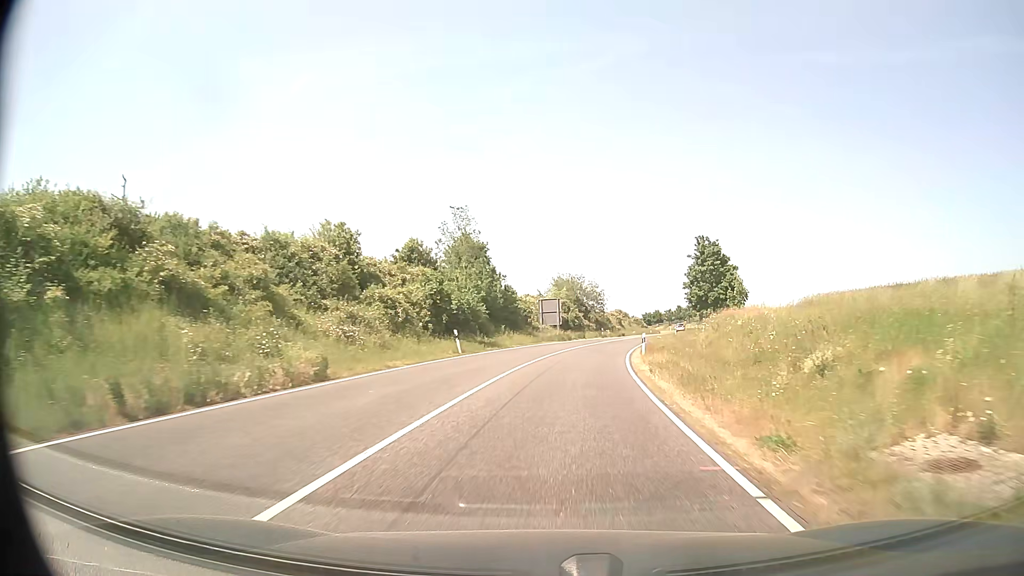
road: secondary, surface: asphalt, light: Day
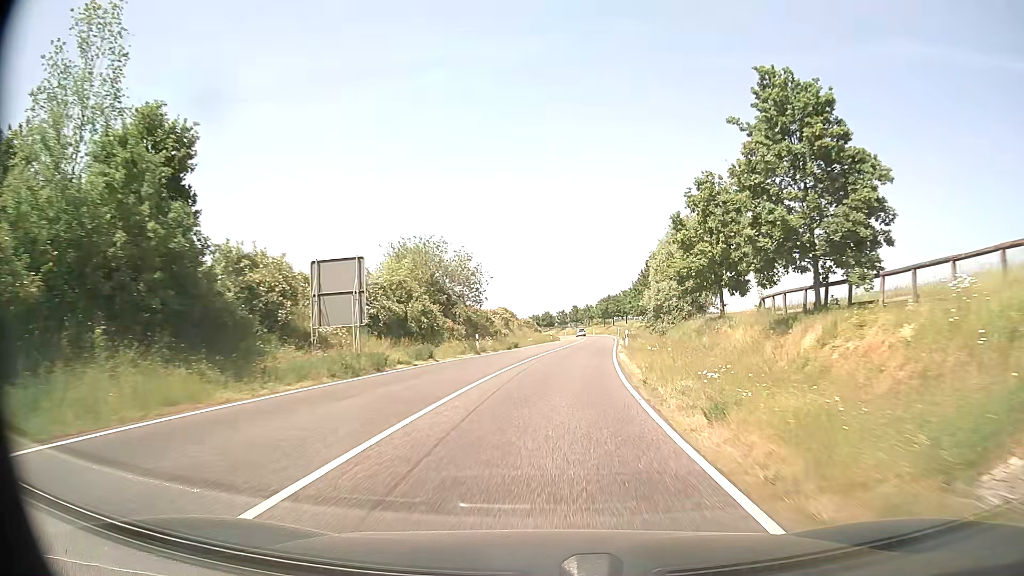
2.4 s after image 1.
(+3.7, +41.1) m; +10°
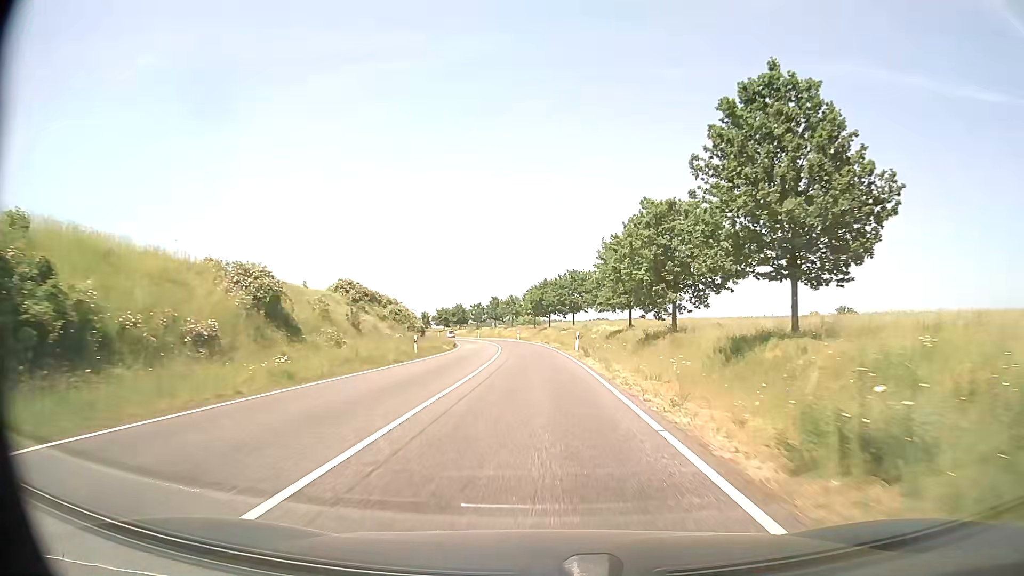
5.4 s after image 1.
(+3.9, +52.4) m; +6°
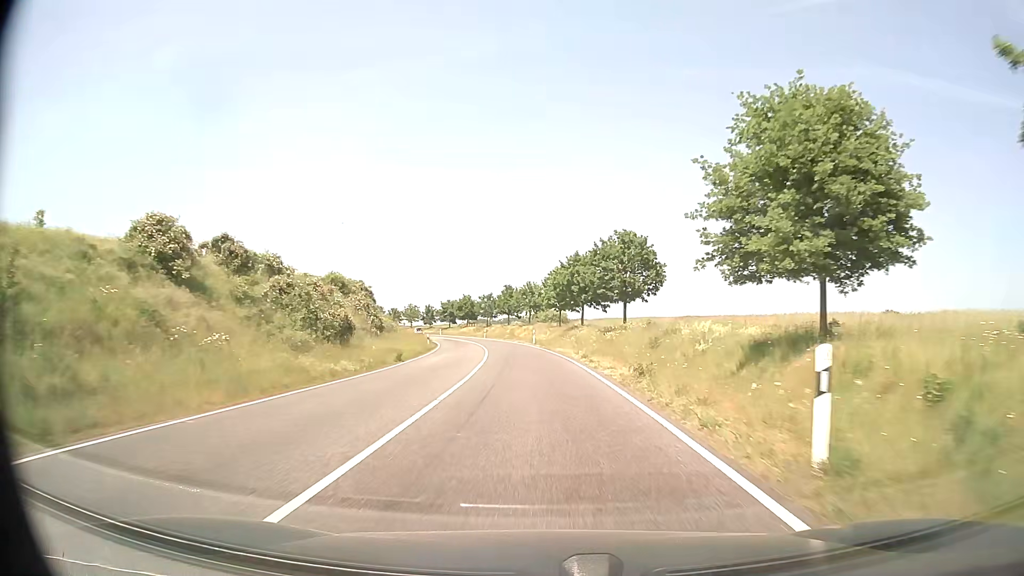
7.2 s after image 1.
(-0.4, +31.9) m; -2°
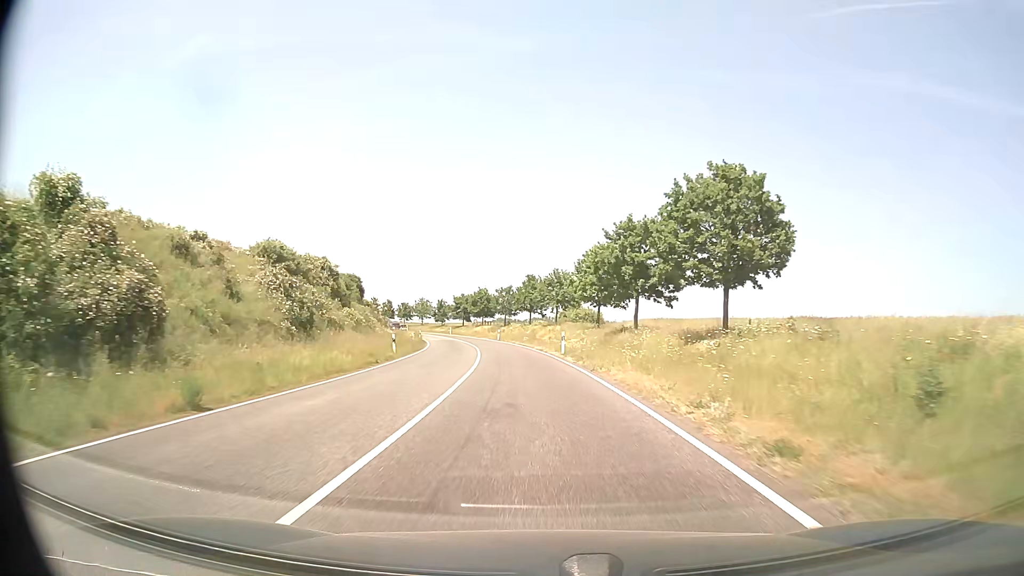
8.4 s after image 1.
(-0.3, +21.2) m; -2°
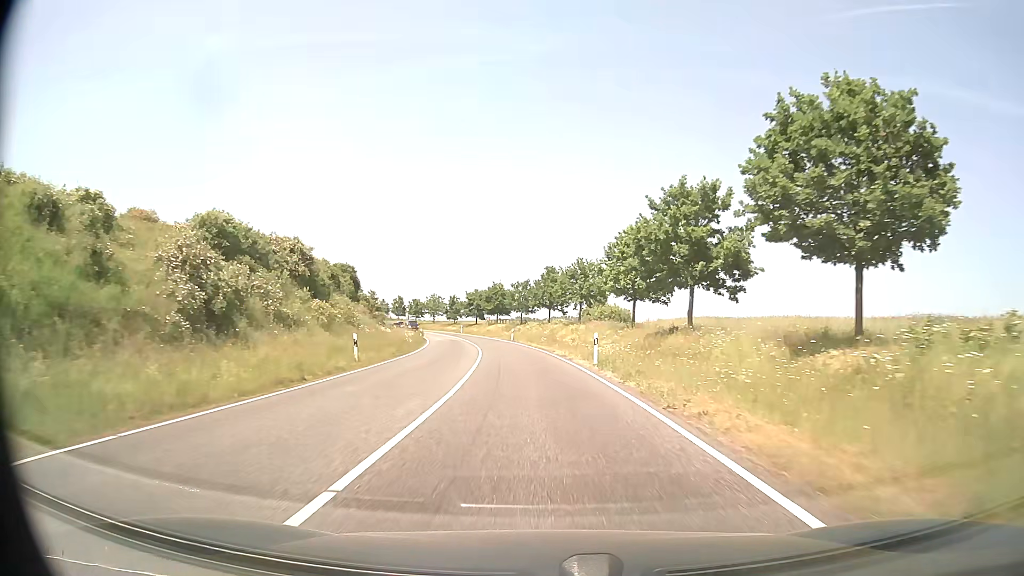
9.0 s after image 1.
(-0.1, +10.6) m; -1°
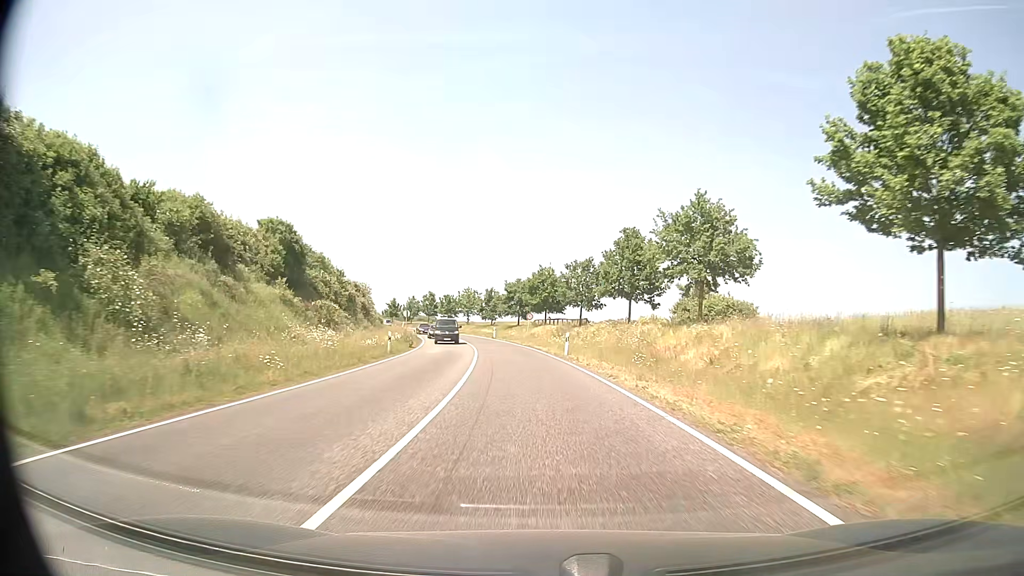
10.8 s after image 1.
(-1.3, +31.7) m; -4°
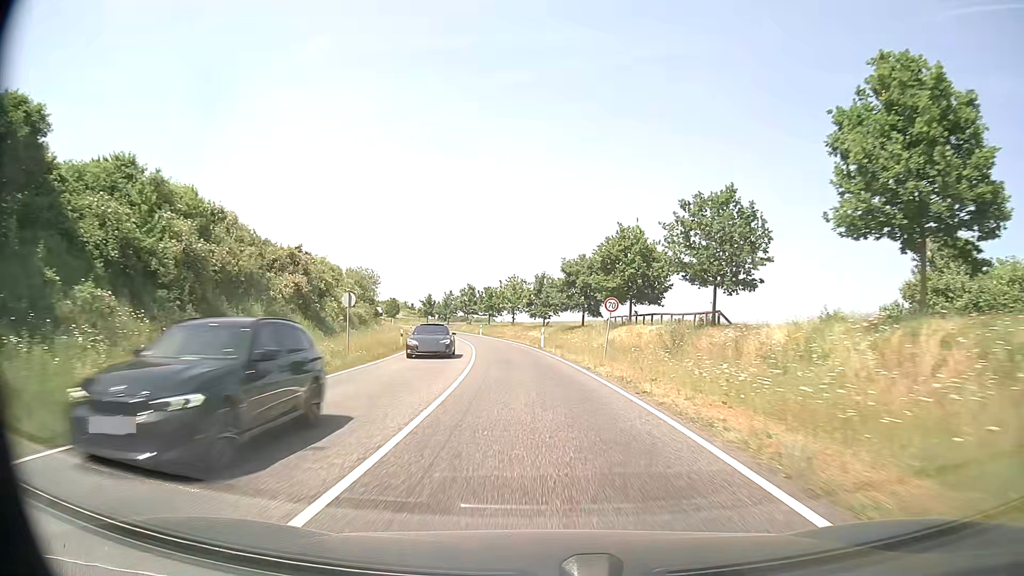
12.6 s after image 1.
(-1.4, +31.7) m; -5°
(0, +10) (-1, +20) (-1, +30) (-2, +40) (-4, +50) (-5, +60) (-7, +70) (-9, +79) (-12, +89) (-14, +99) m
